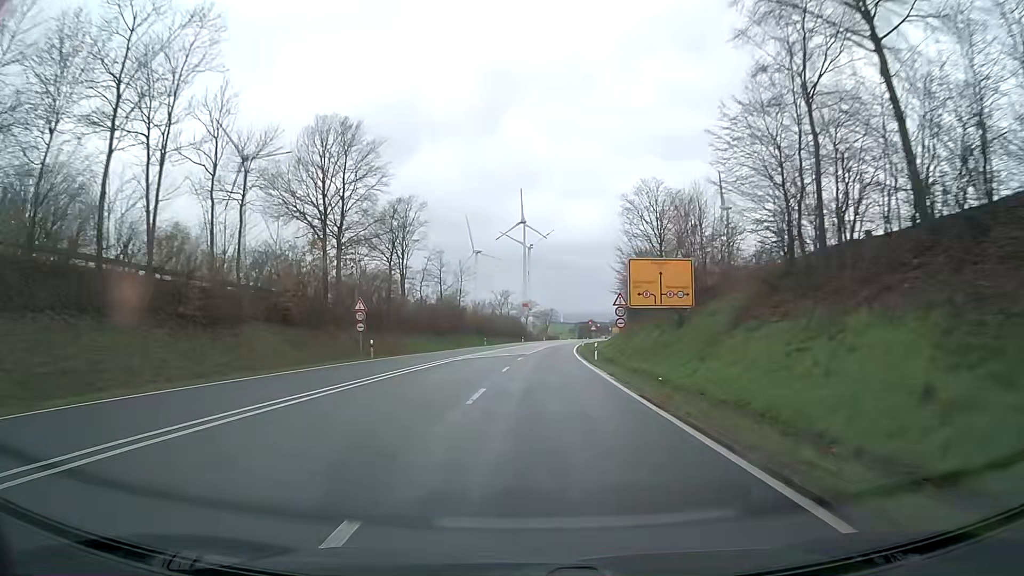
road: primary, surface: asphalt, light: Day
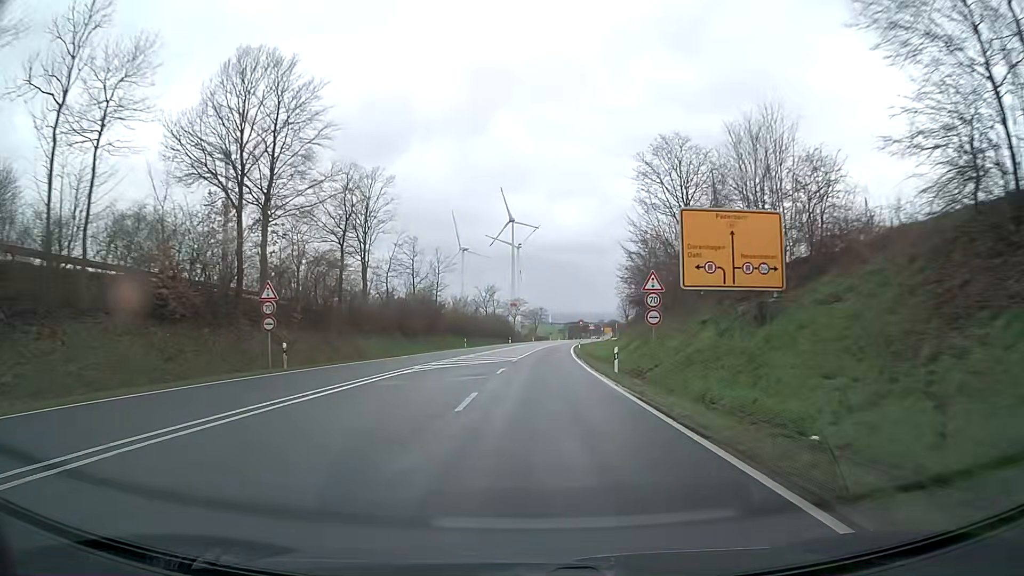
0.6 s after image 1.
(+0.2, +12.6) m; +1°
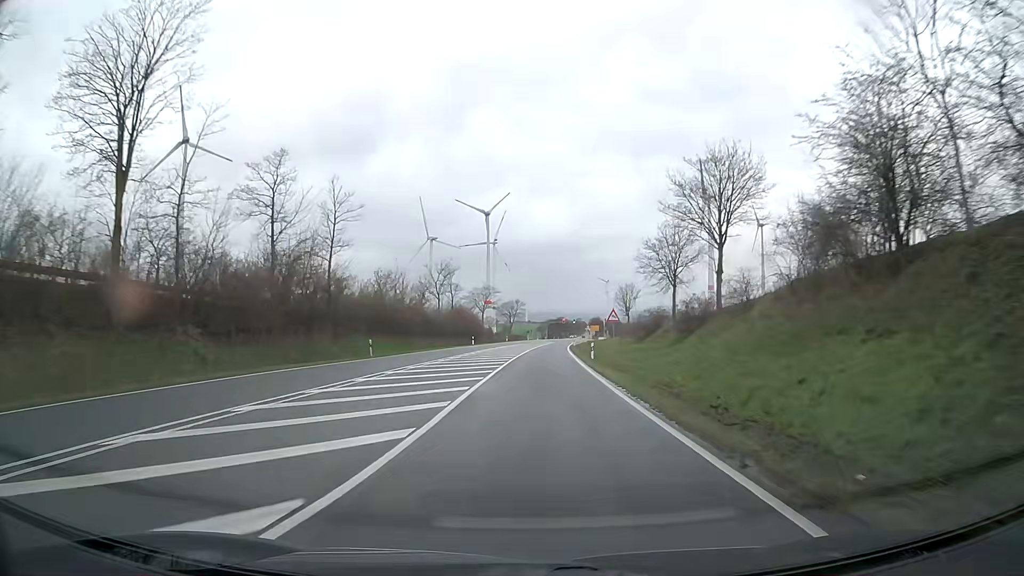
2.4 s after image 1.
(+0.8, +36.3) m; +2°
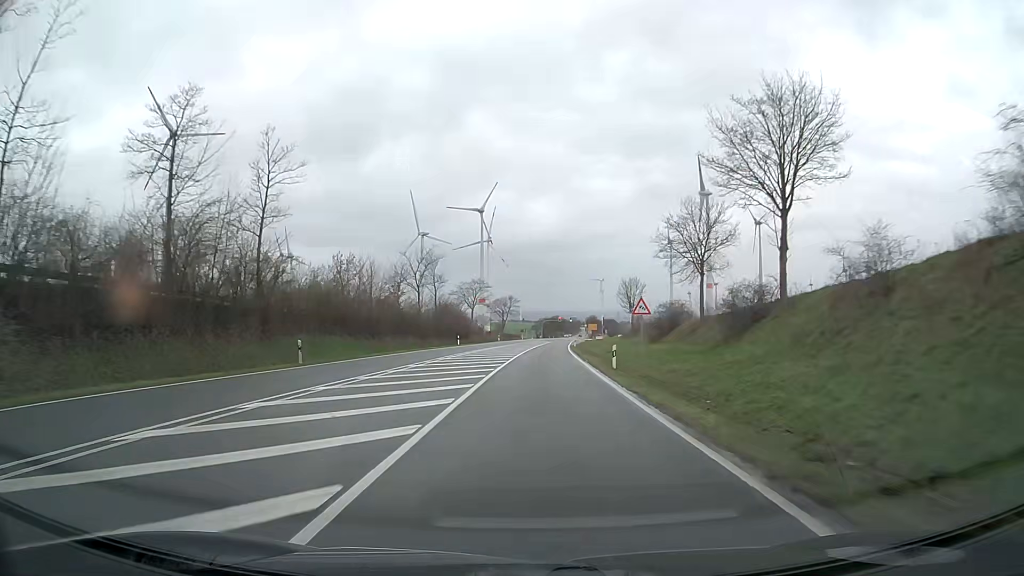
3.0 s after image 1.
(0.0, +11.6) m; 0°
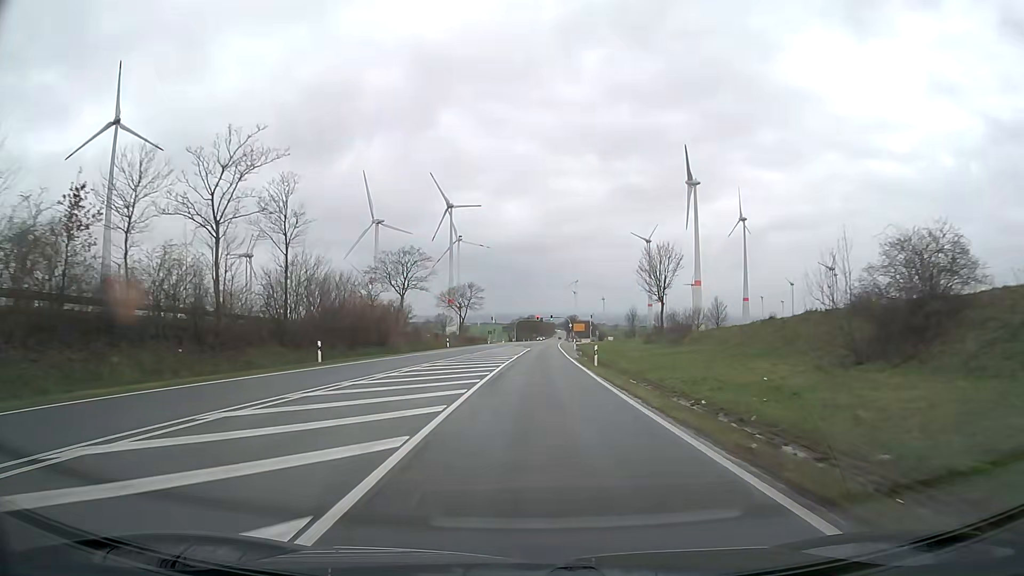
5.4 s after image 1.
(+0.8, +44.8) m; +2°
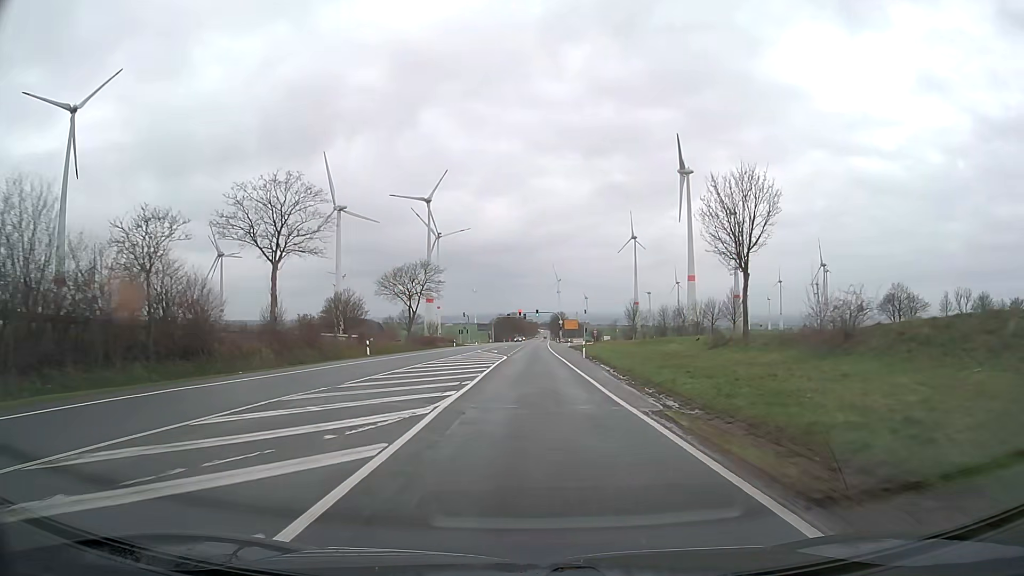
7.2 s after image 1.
(+0.5, +32.8) m; +2°
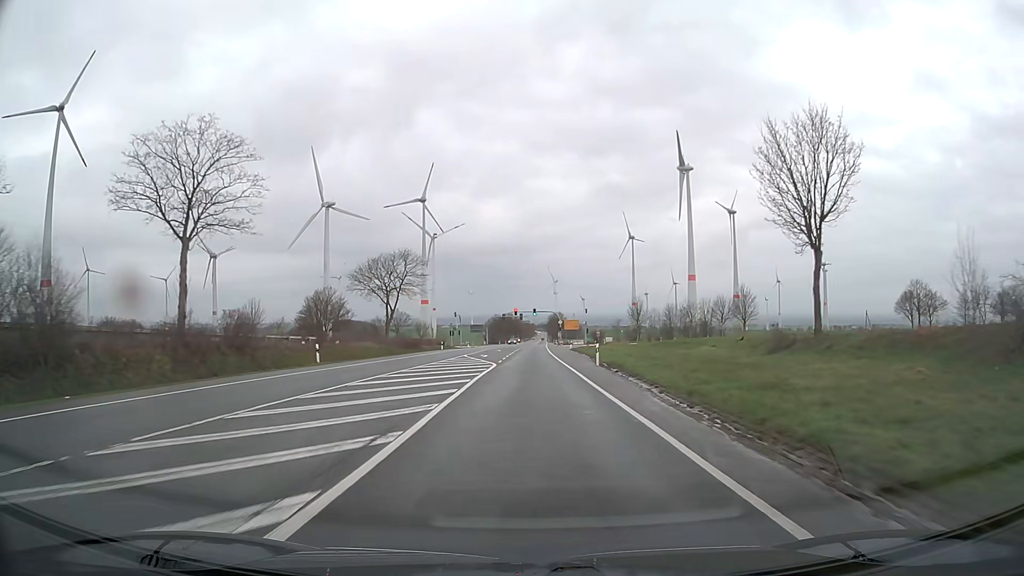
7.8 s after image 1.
(0.0, +10.9) m; 0°
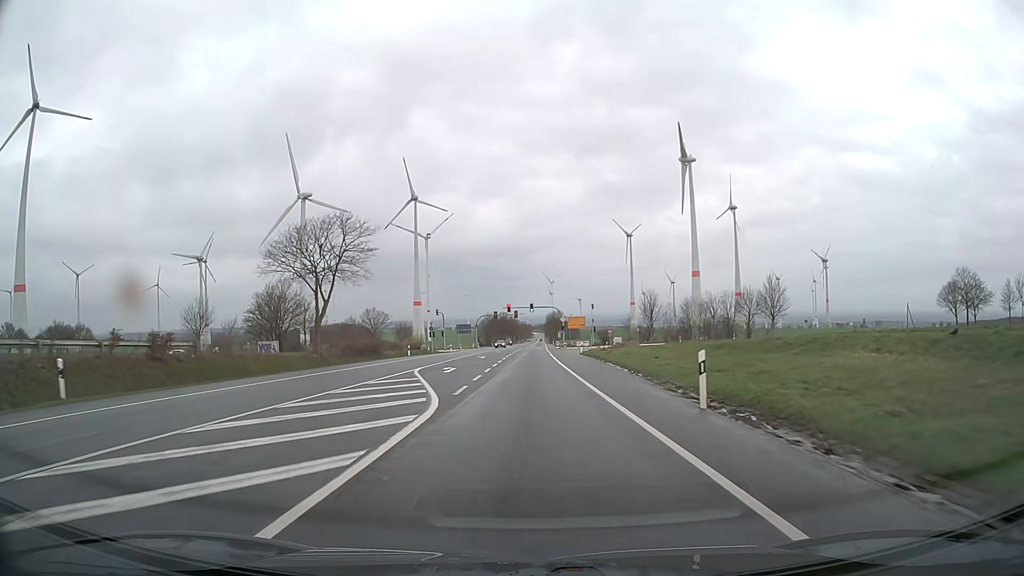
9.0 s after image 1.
(+0.1, +21.7) m; 0°
(0, +10) (0, +20) (0, +30) (0, +40) (0, +50) (0, +60) (0, +70) (0, +80) (0, +90) (0, +100) m
